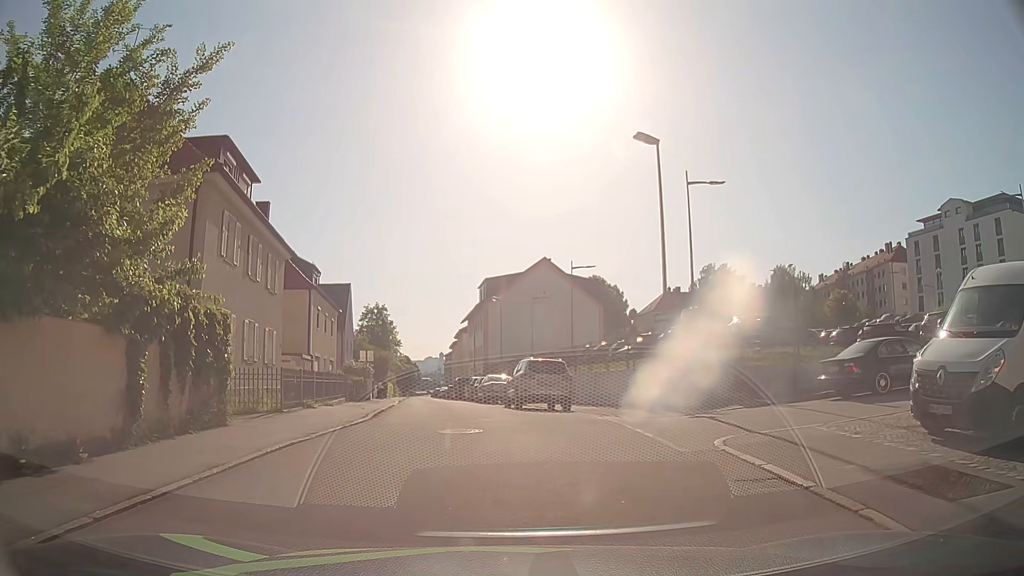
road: residential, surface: asphalt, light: Day
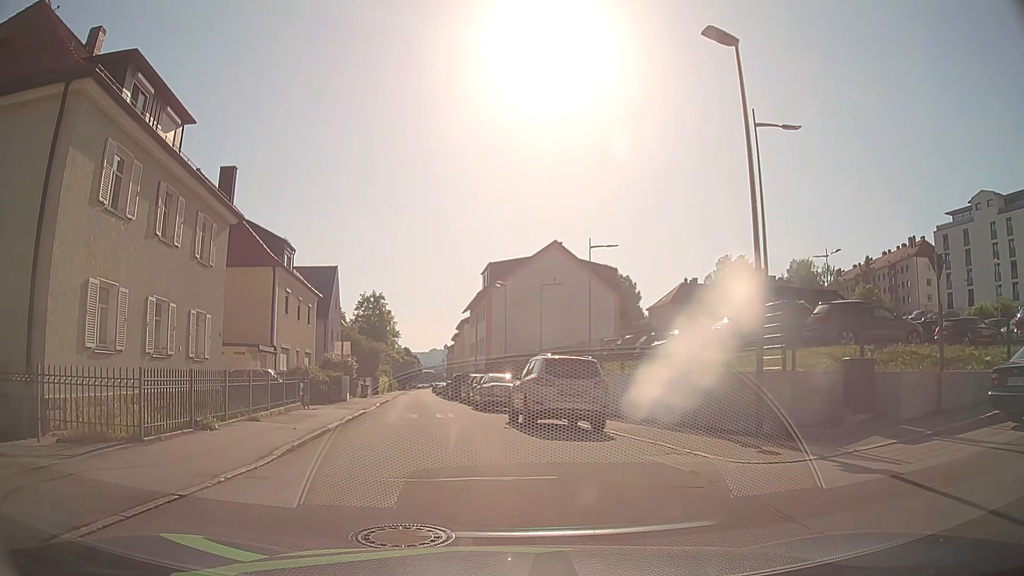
(0.0, +7.0) m; -1°
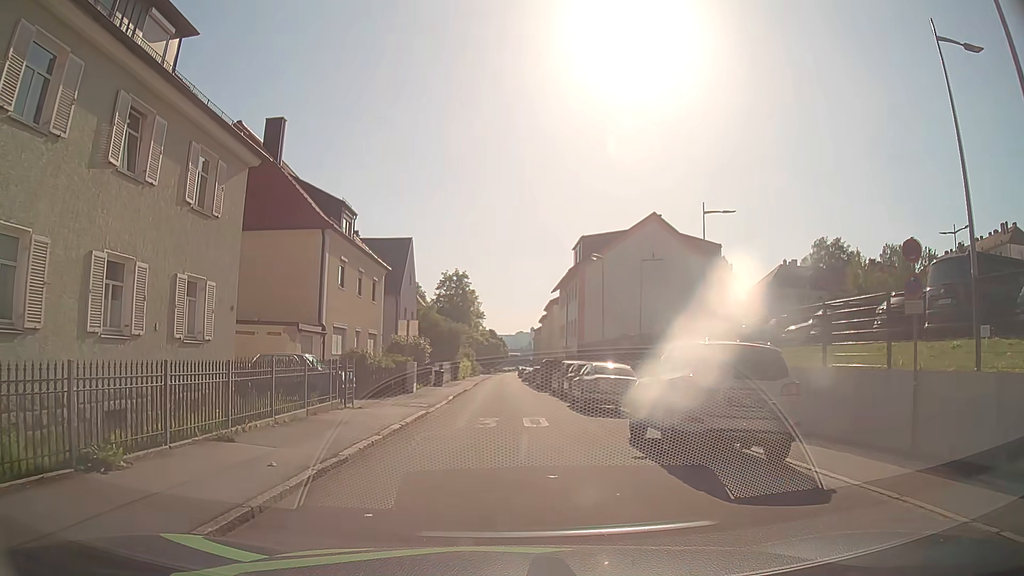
(-0.3, +6.1) m; -6°
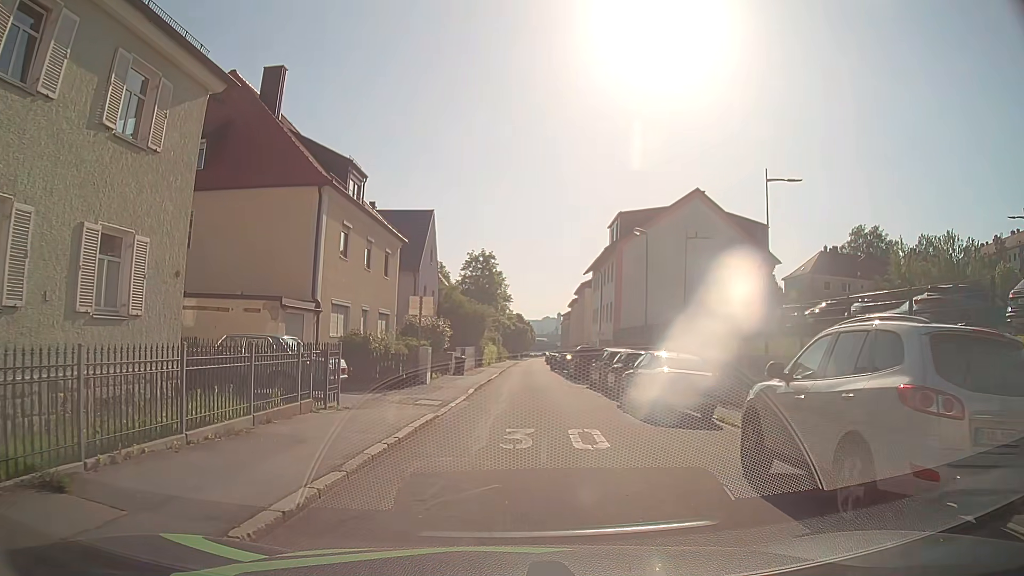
(-0.2, +4.7) m; -3°
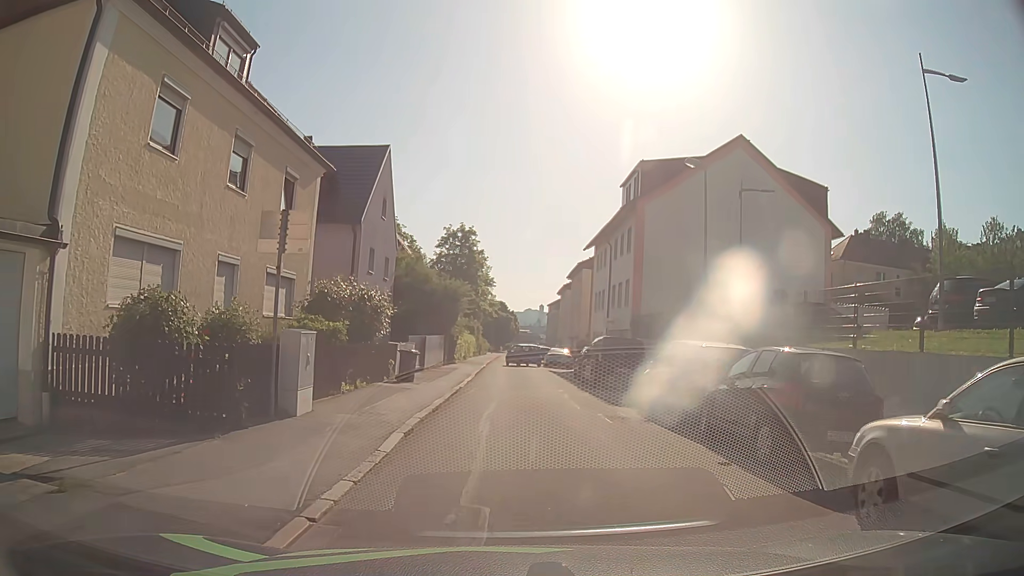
(+0.1, +13.2) m; +1°
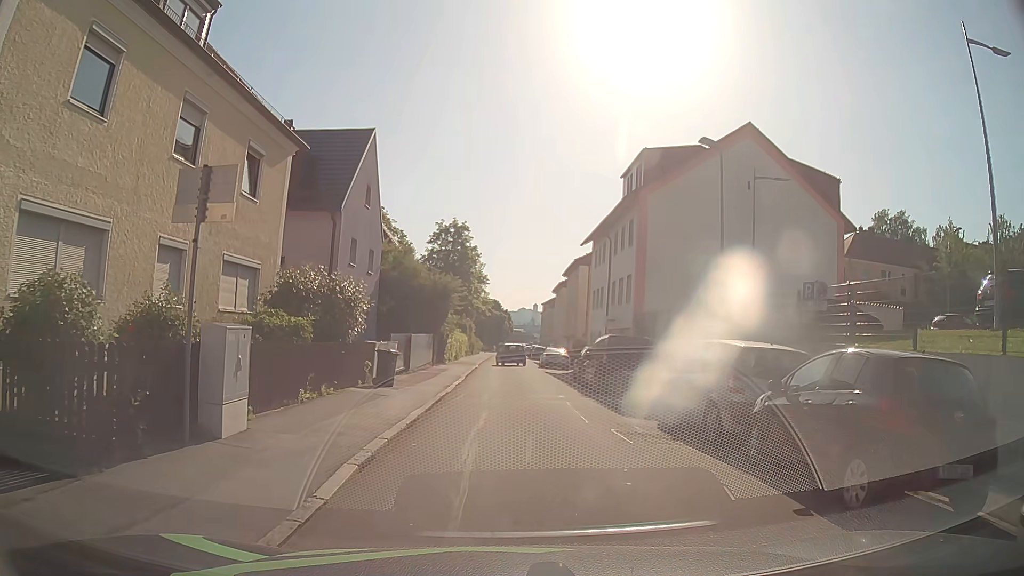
(0.0, +2.5) m; +1°
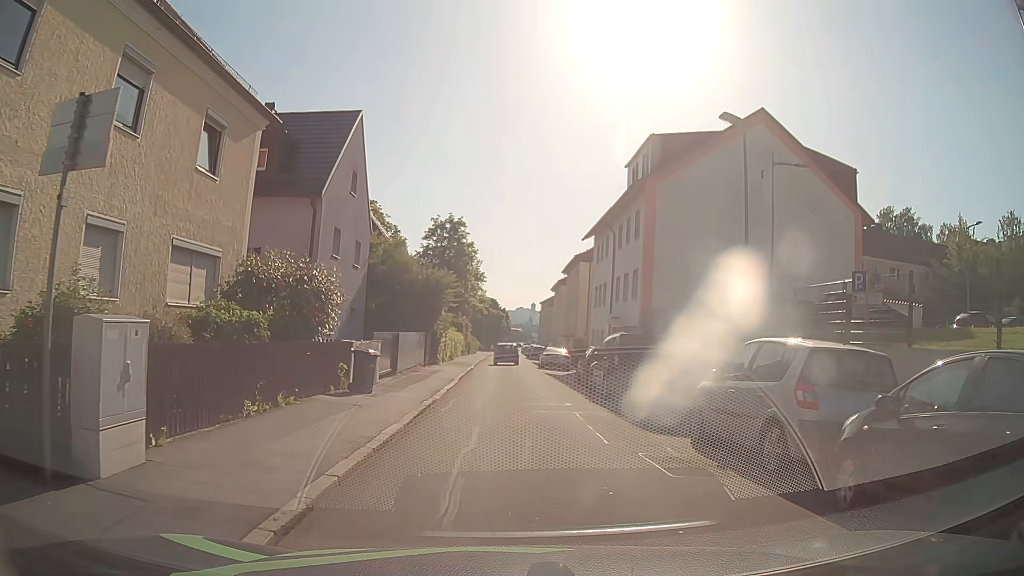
(0.0, +2.5) m; 0°
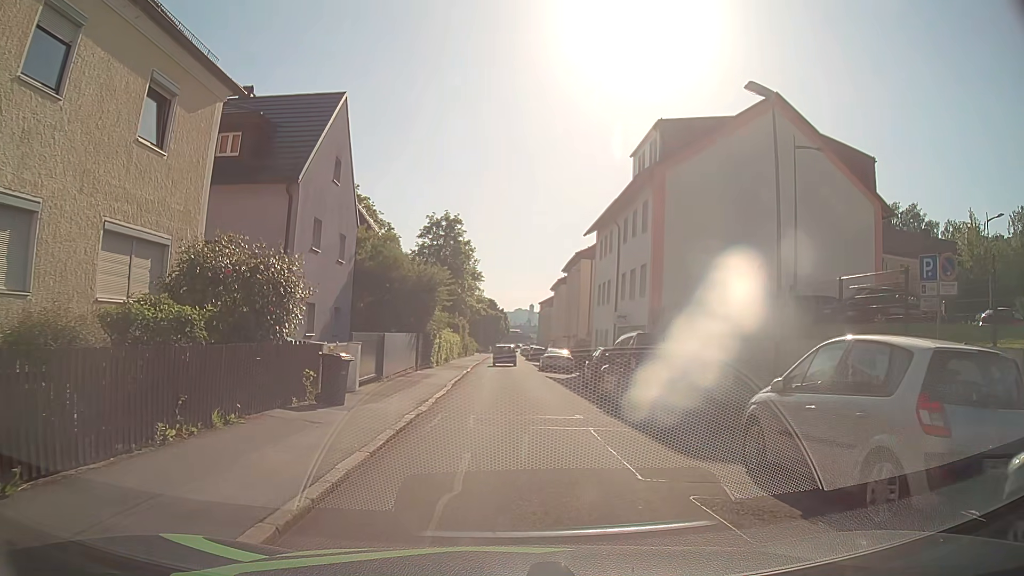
(0.0, +2.5) m; +1°
(0, +10) (0, +20) (-1, +30) (-1, +40) (-1, +50) (-1, +60) (-1, +70) (-2, +80) (-2, +90) (-2, +100) m
